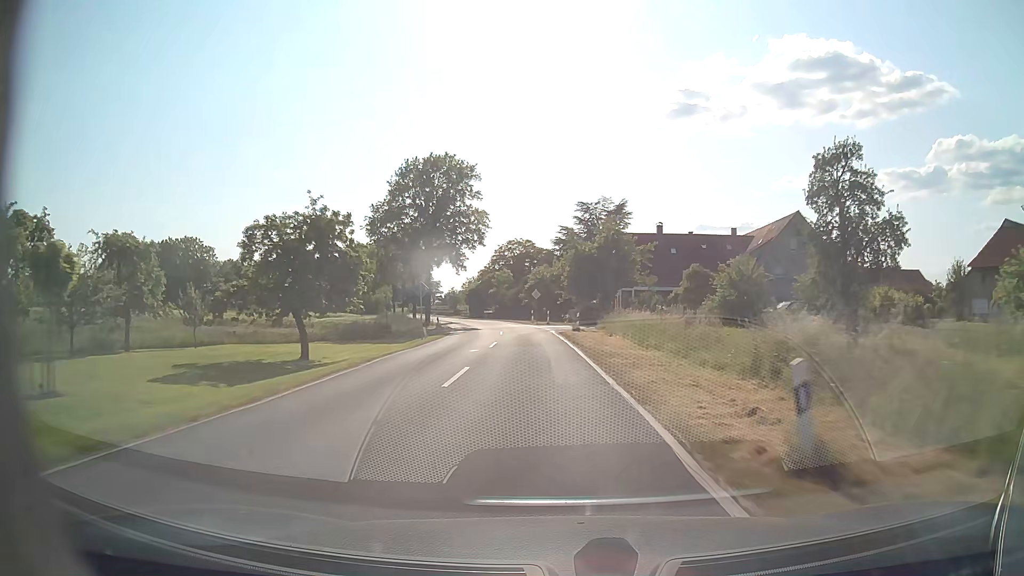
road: tertiary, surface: asphalt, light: Day
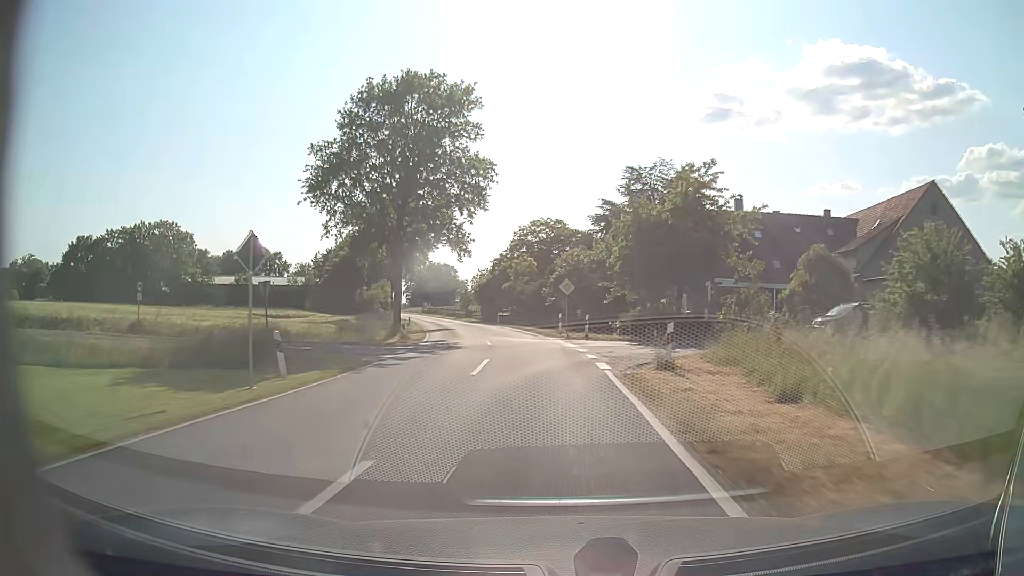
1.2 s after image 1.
(-0.6, +22.2) m; -3°
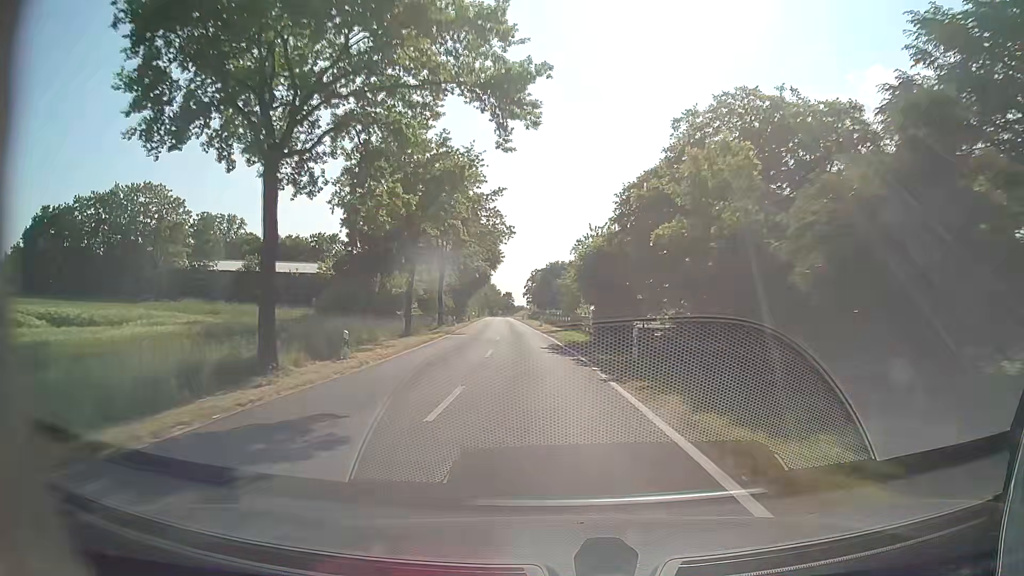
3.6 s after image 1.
(-3.4, +42.3) m; -11°
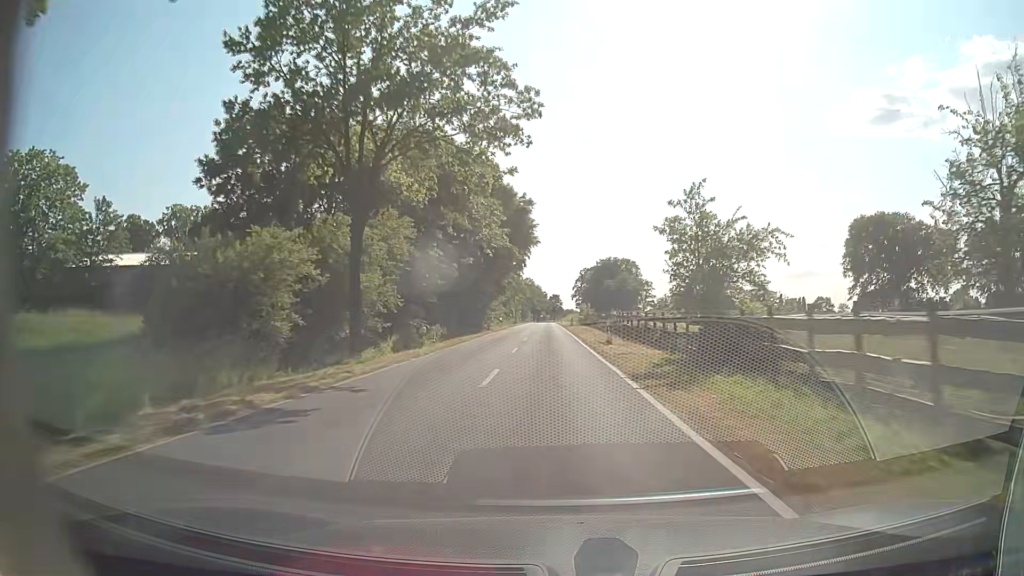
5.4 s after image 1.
(-1.4, +33.2) m; -4°
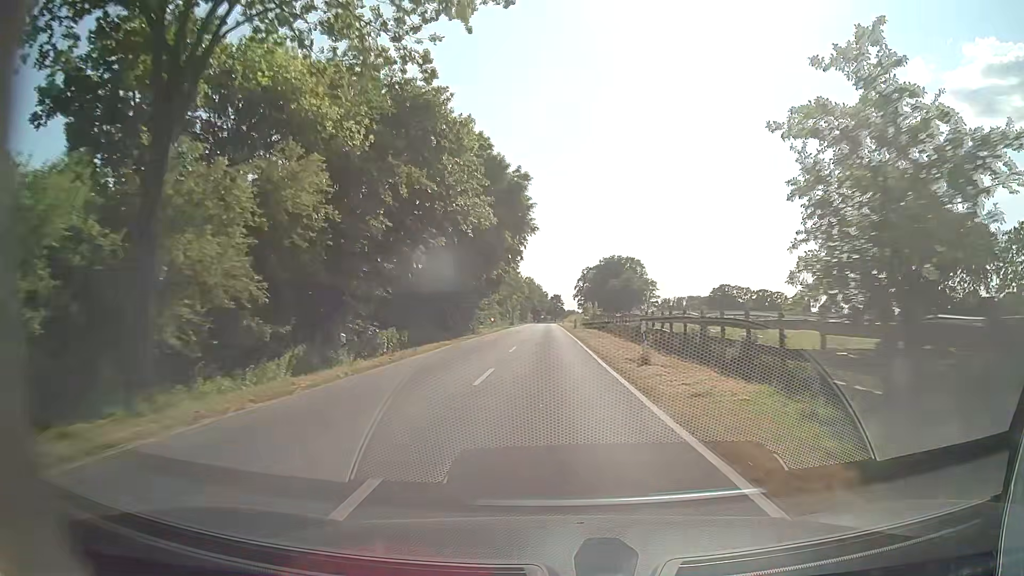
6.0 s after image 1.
(+0.1, +11.6) m; 0°
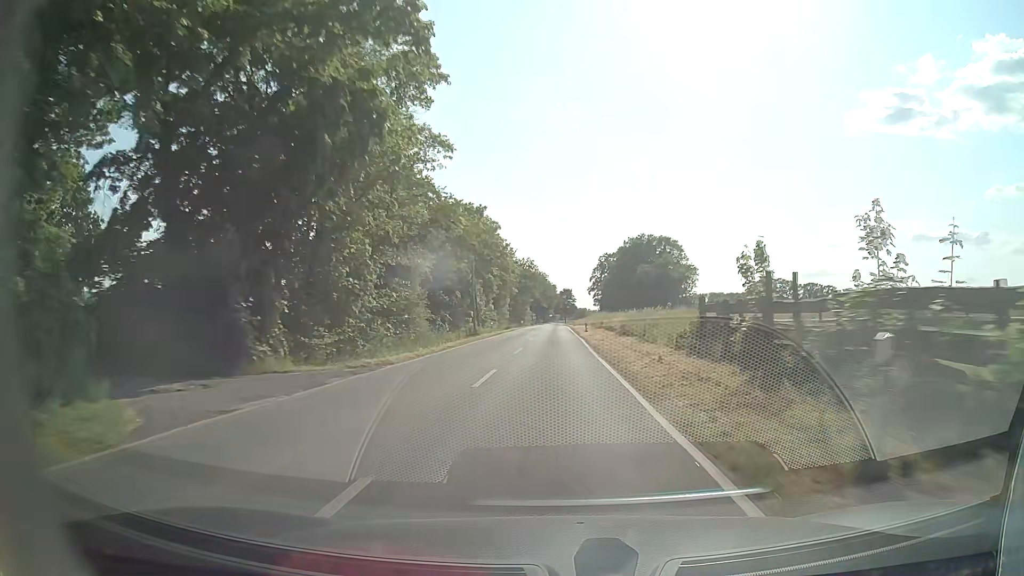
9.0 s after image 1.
(-0.6, +61.8) m; -1°
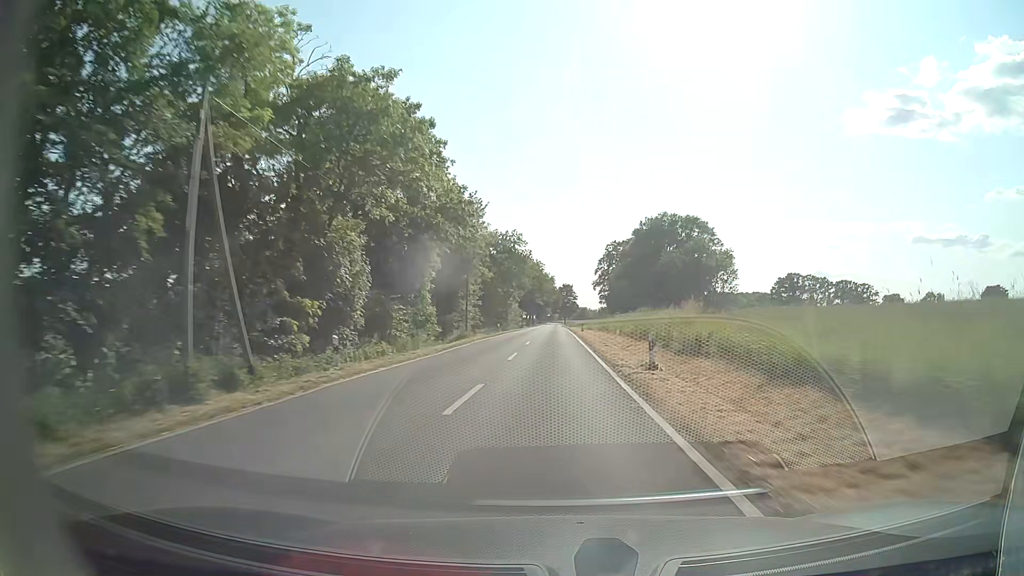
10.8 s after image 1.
(0.0, +40.2) m; 0°
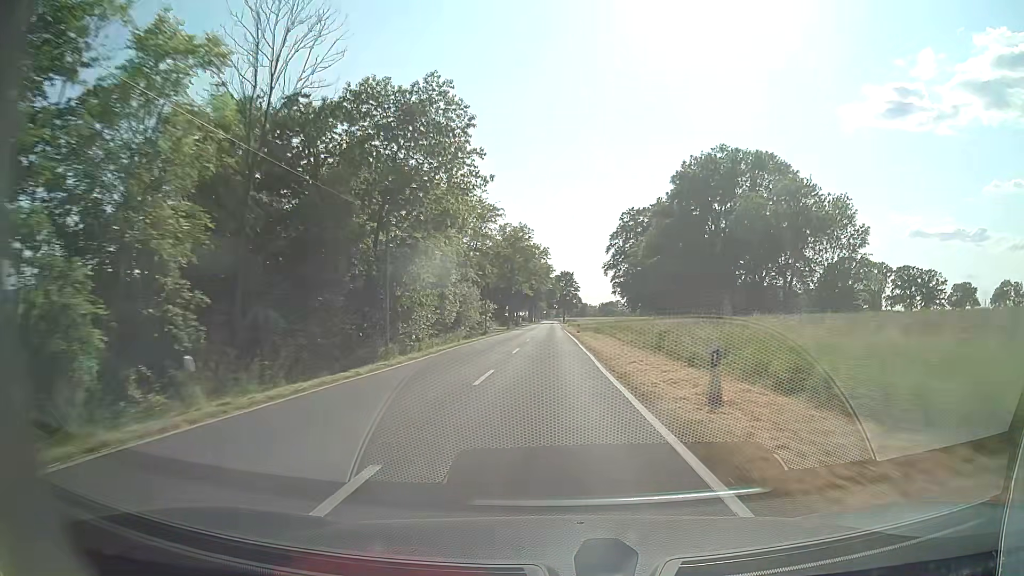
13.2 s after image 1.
(+0.2, +56.9) m; +1°
(0, +10) (0, +20) (0, +30) (0, +40) (0, +50) (0, +60) (0, +70) (0, +80) (0, +90) (0, +100) m
